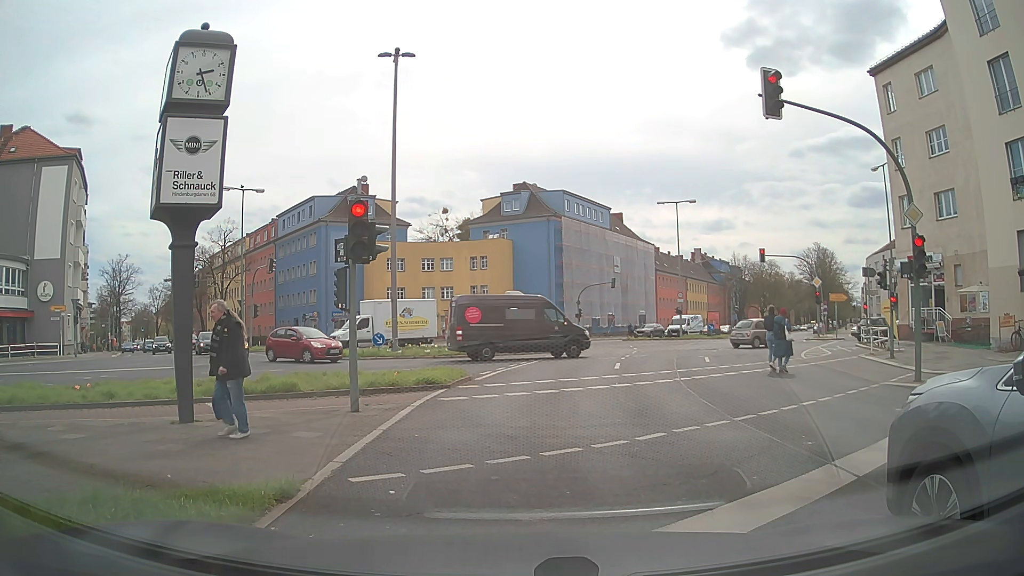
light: Day
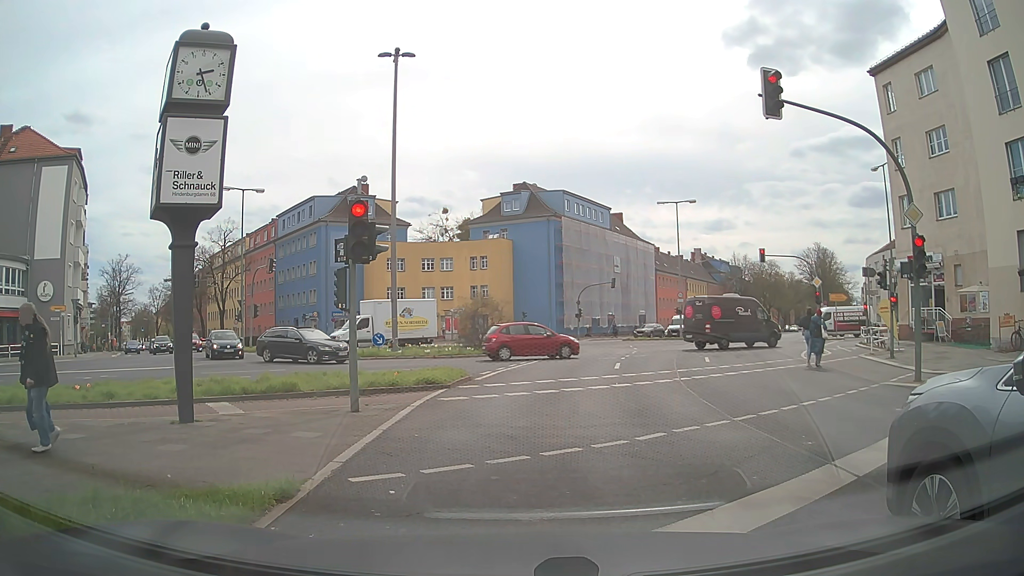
(0.0, 0.0) m; 0°
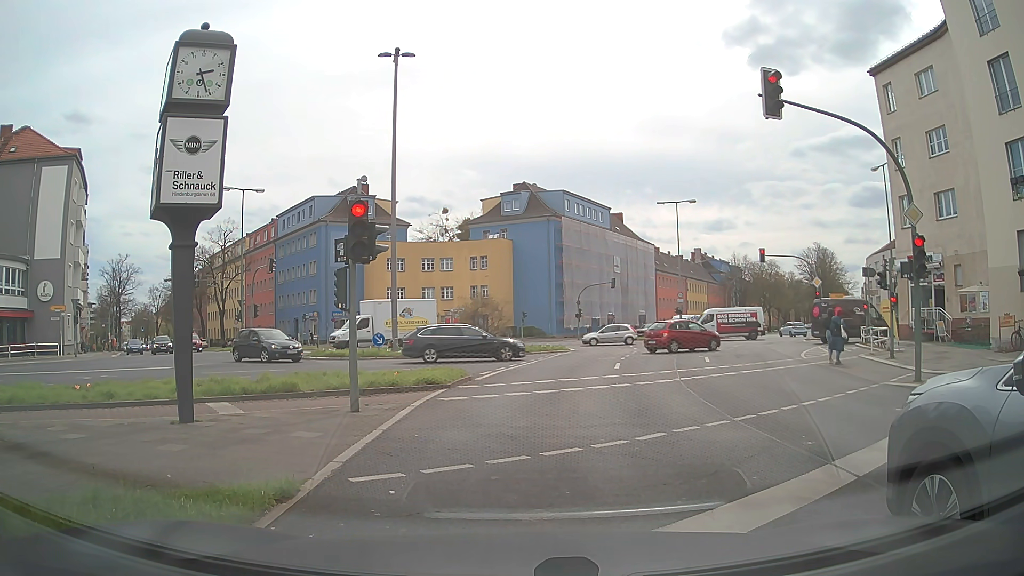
(0.0, 0.0) m; 0°
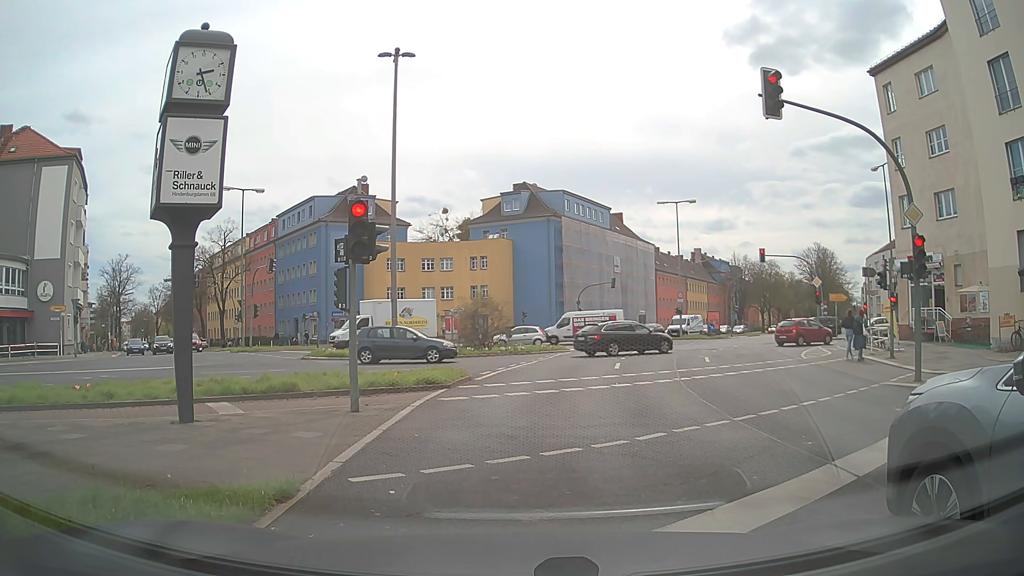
(0.0, 0.0) m; 0°
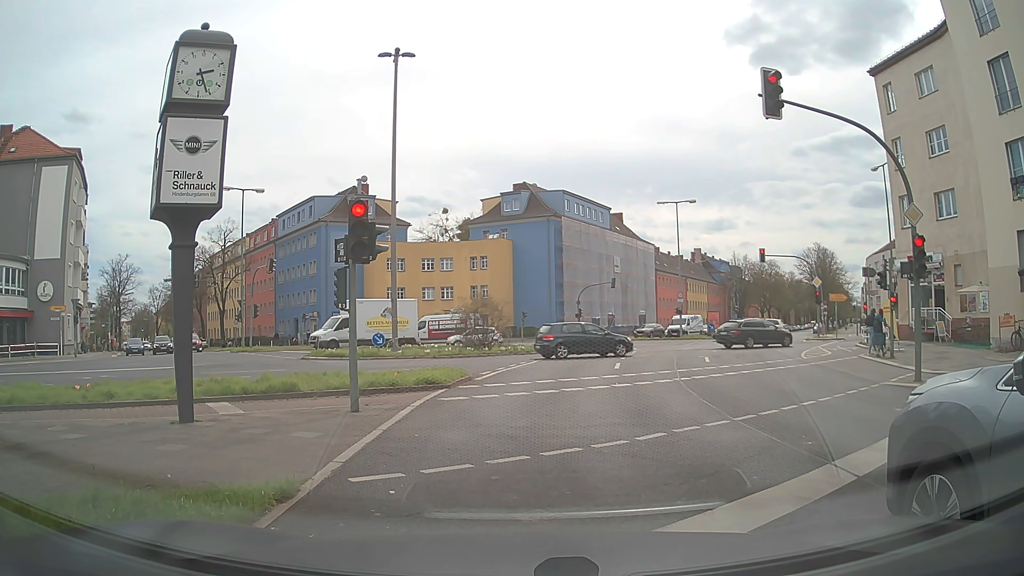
(0.0, 0.0) m; 0°
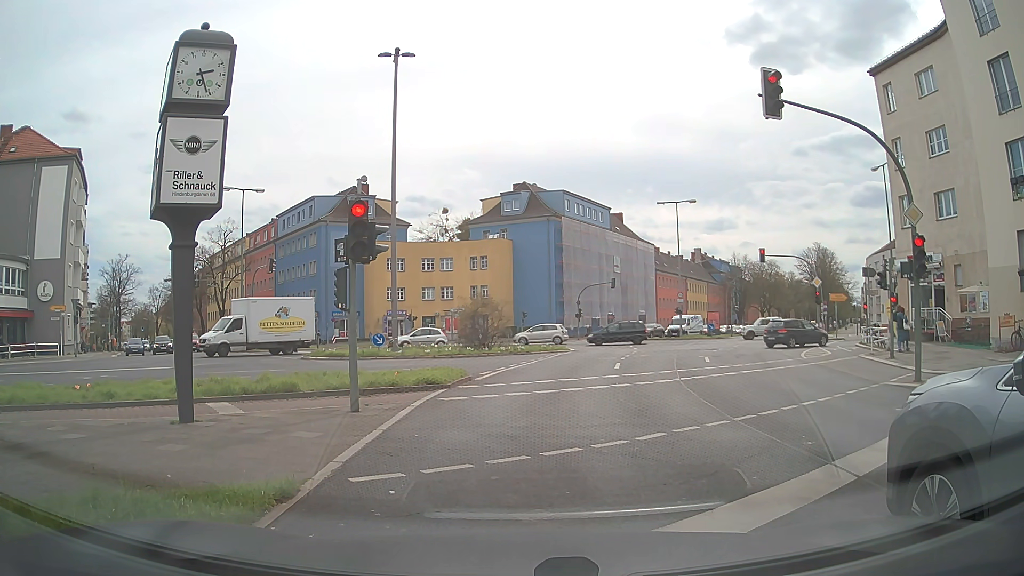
(0.0, 0.0) m; 0°
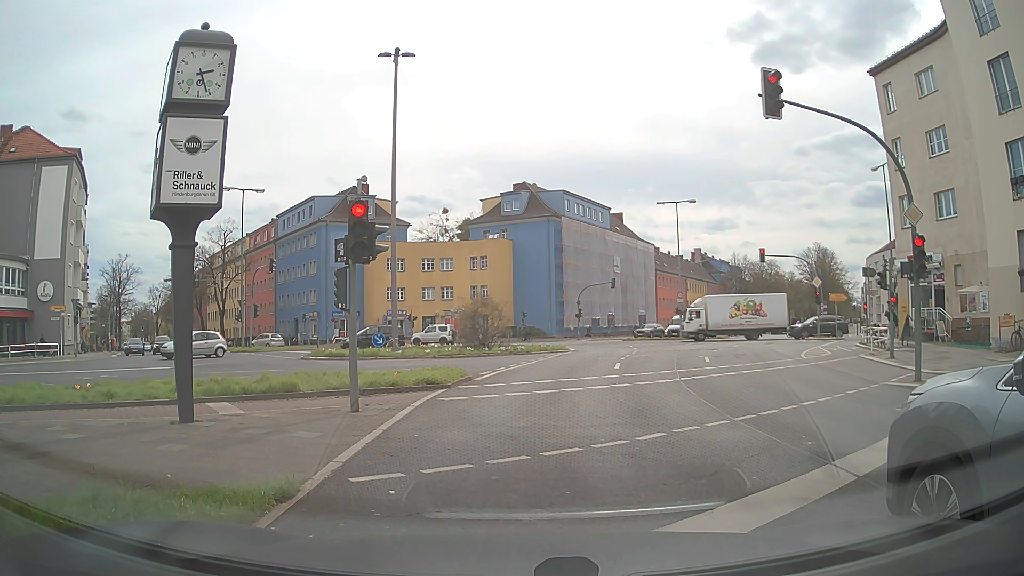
(0.0, 0.0) m; 0°
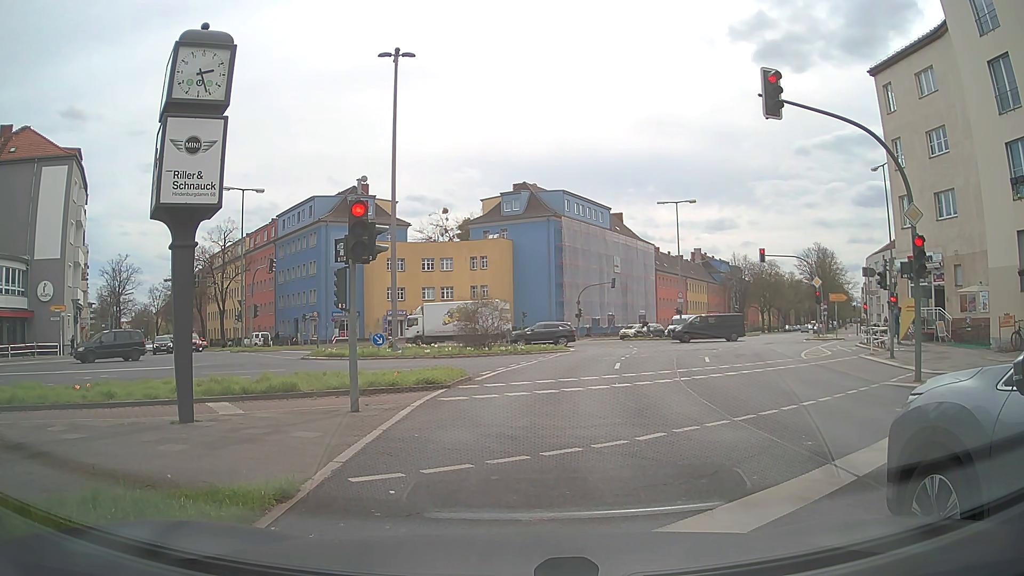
(0.0, 0.0) m; 0°
